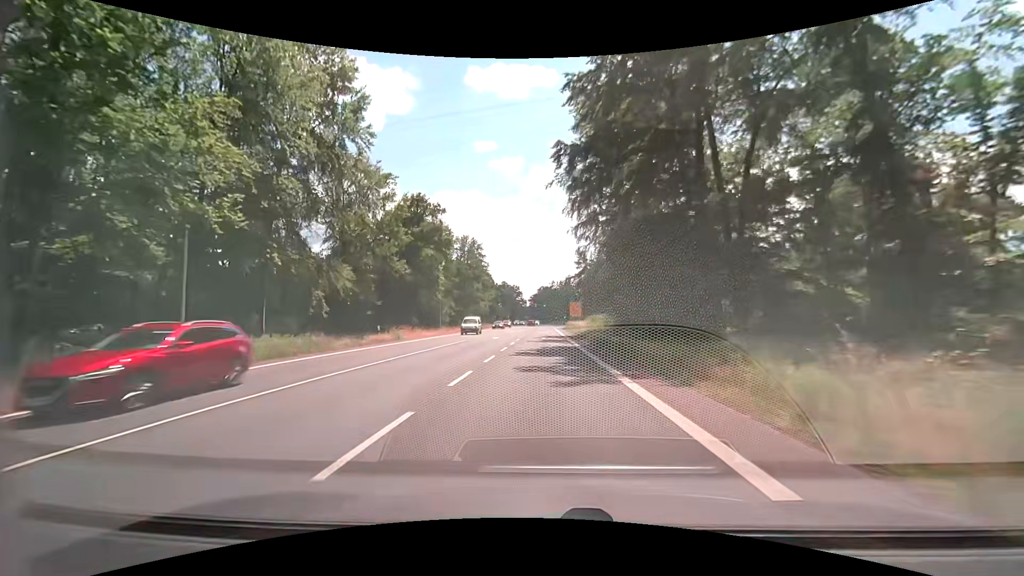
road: primary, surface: asphalt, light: Day
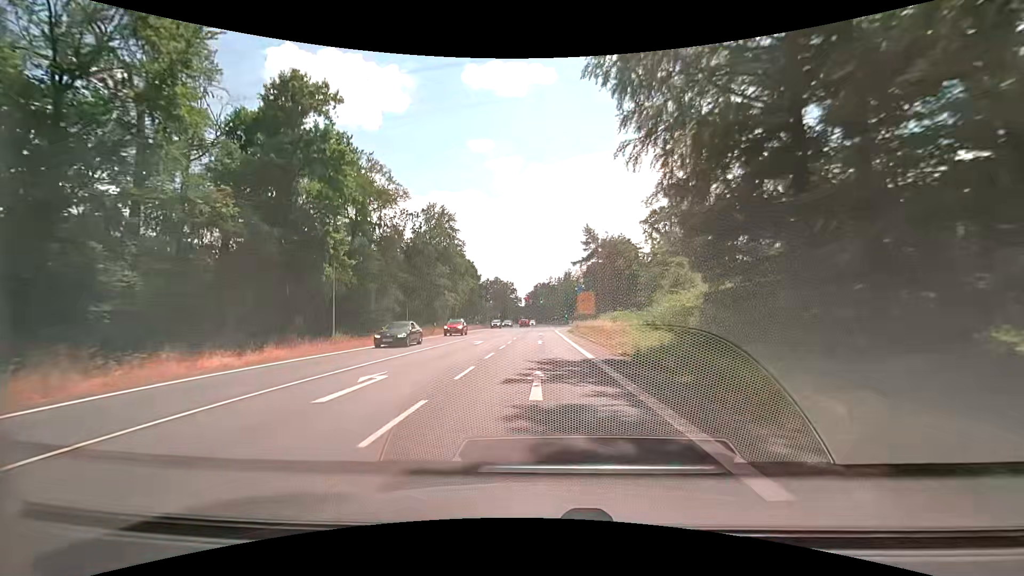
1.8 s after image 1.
(+0.1, +29.3) m; 0°
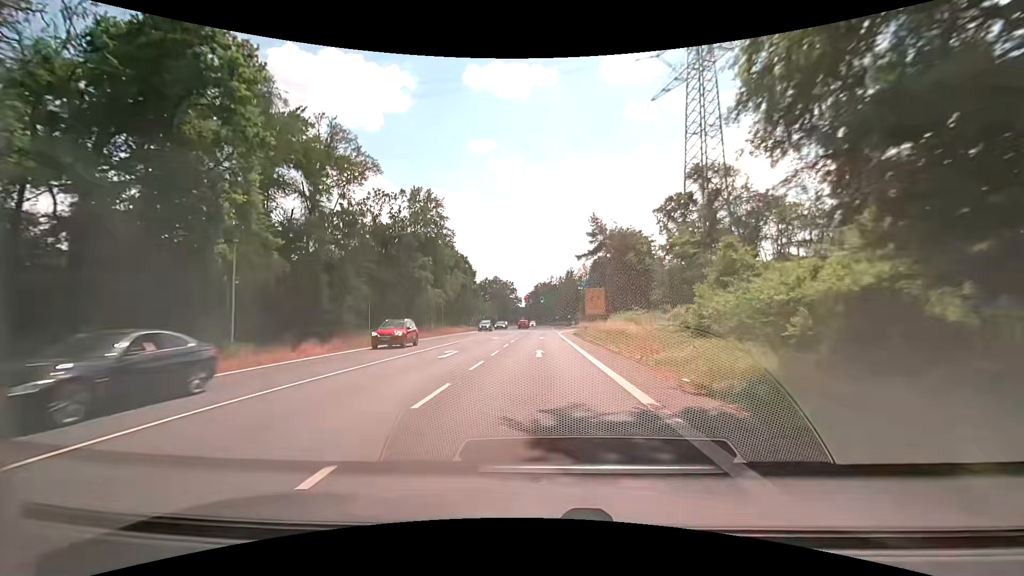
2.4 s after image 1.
(0.0, +9.8) m; 0°
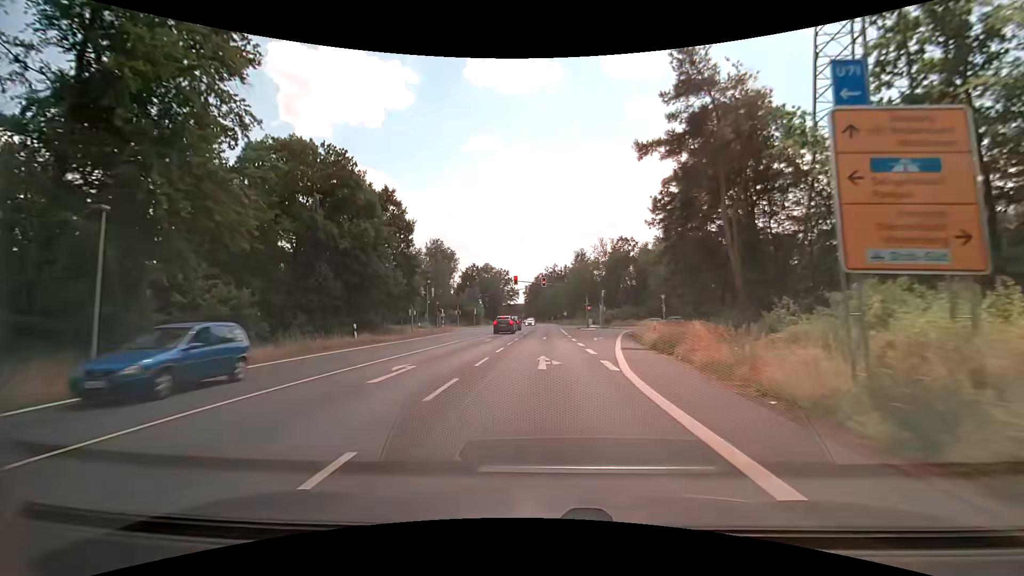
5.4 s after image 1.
(-0.4, +48.1) m; 0°
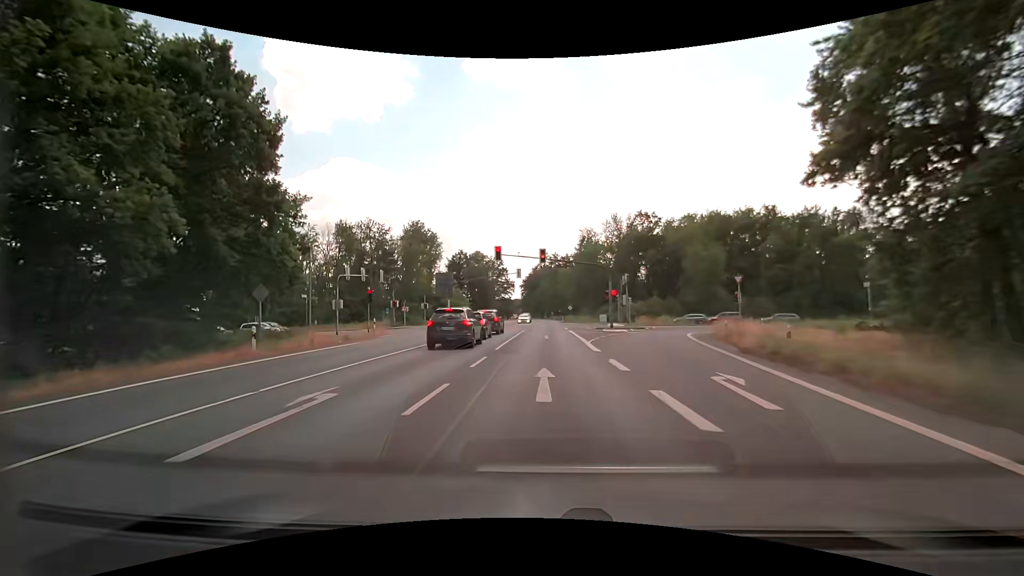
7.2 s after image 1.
(0.0, +25.3) m; 0°
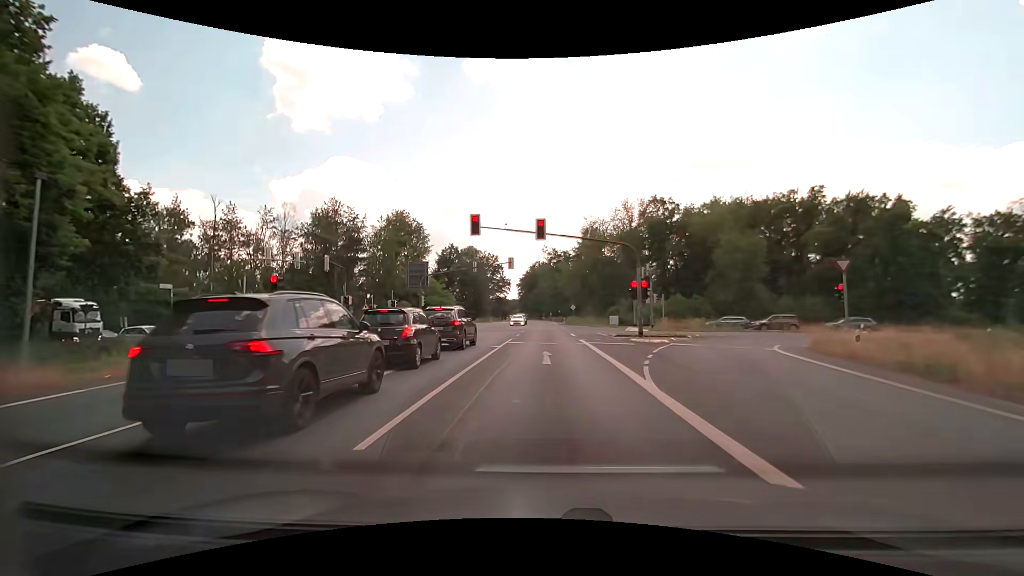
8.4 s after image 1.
(0.0, +13.8) m; 0°
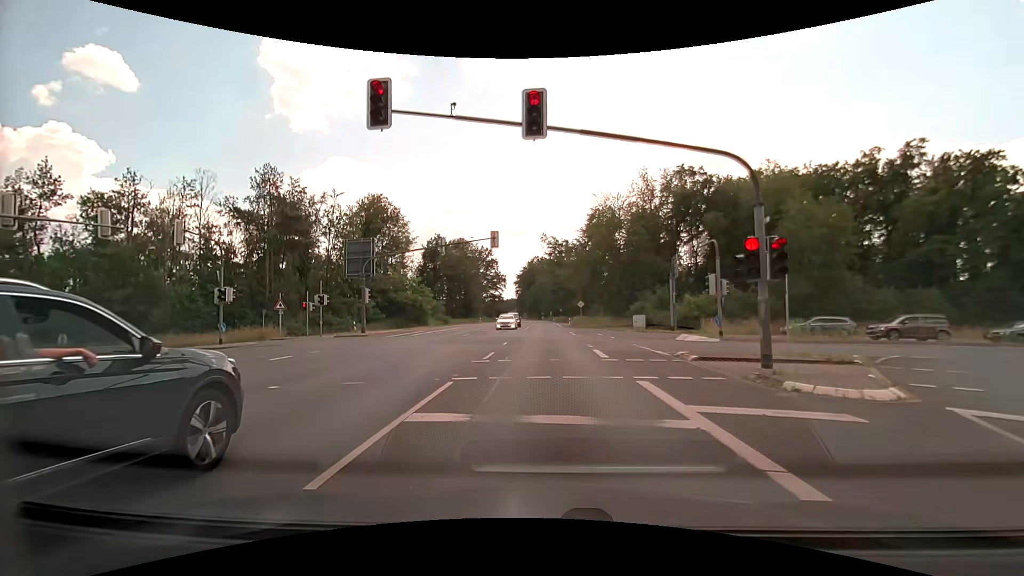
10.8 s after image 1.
(+0.2, +16.6) m; 0°
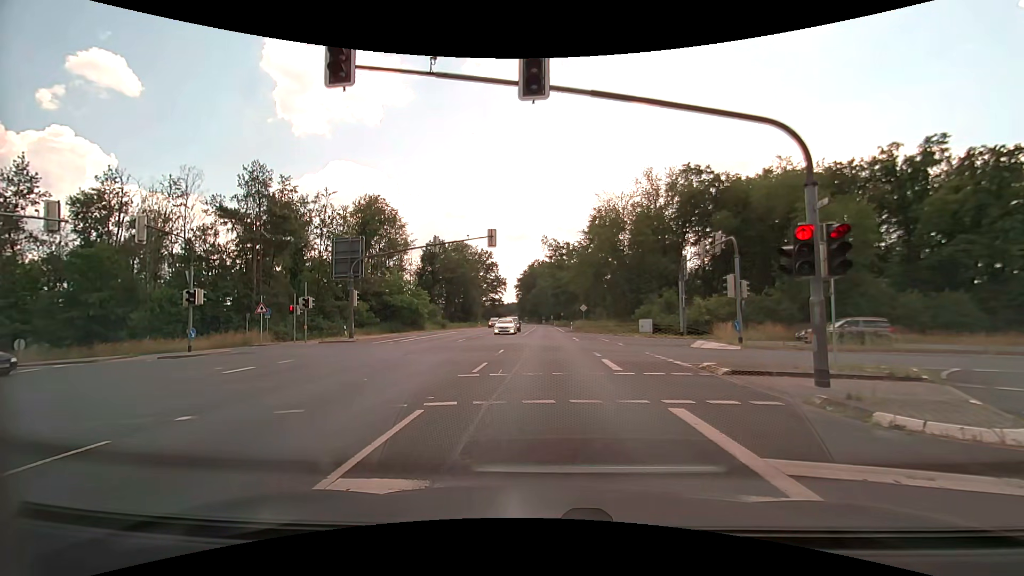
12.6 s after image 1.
(0.0, +2.3) m; +2°
(0, +10) (-1, +20) (-1, +30) (-1, +40) (-2, +50) (-2, +60) (-3, +70) (-3, +80) (-4, +90) (-4, +100) m
